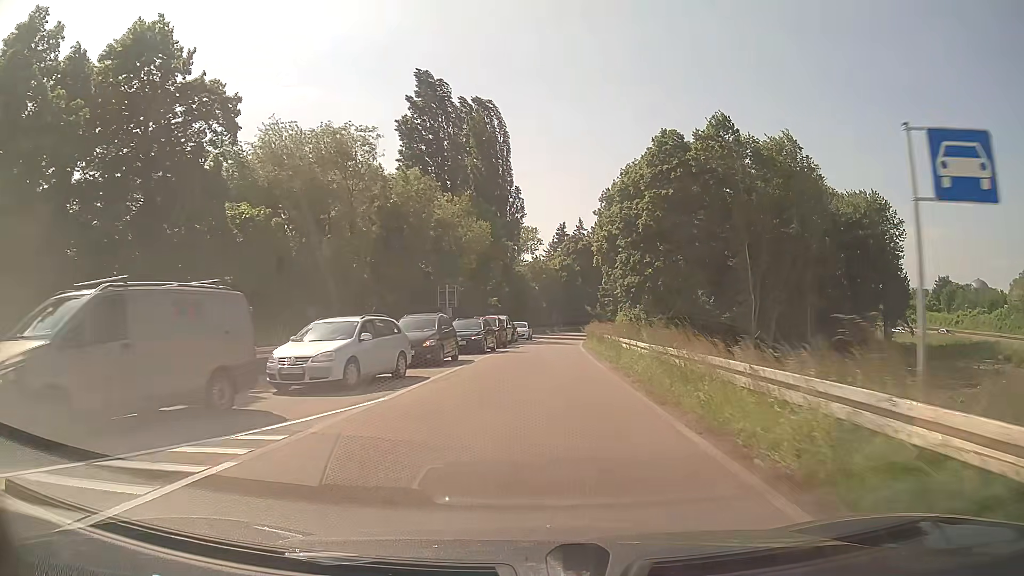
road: trunk_link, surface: asphalt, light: Day
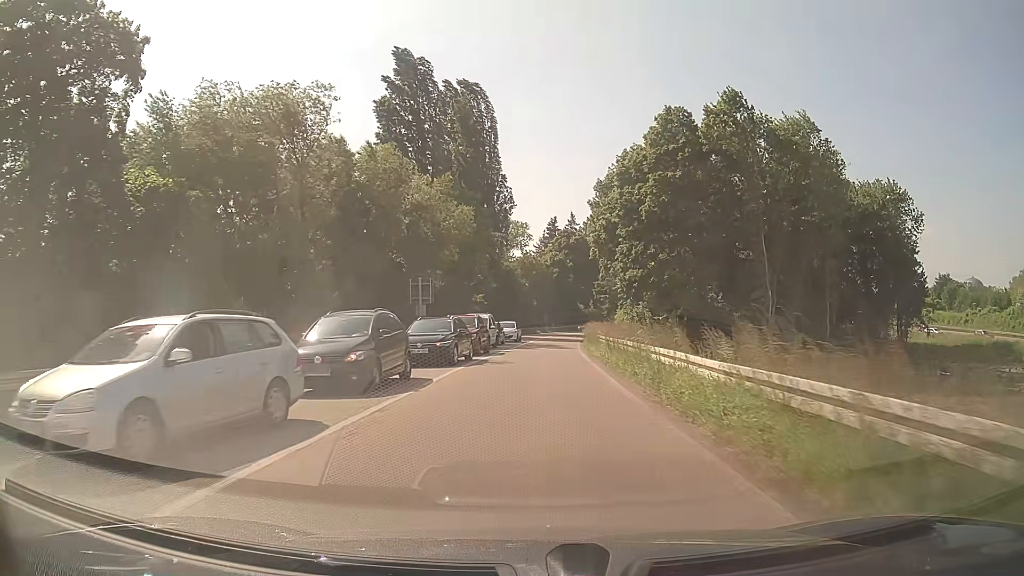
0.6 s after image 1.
(+0.1, +7.2) m; +1°
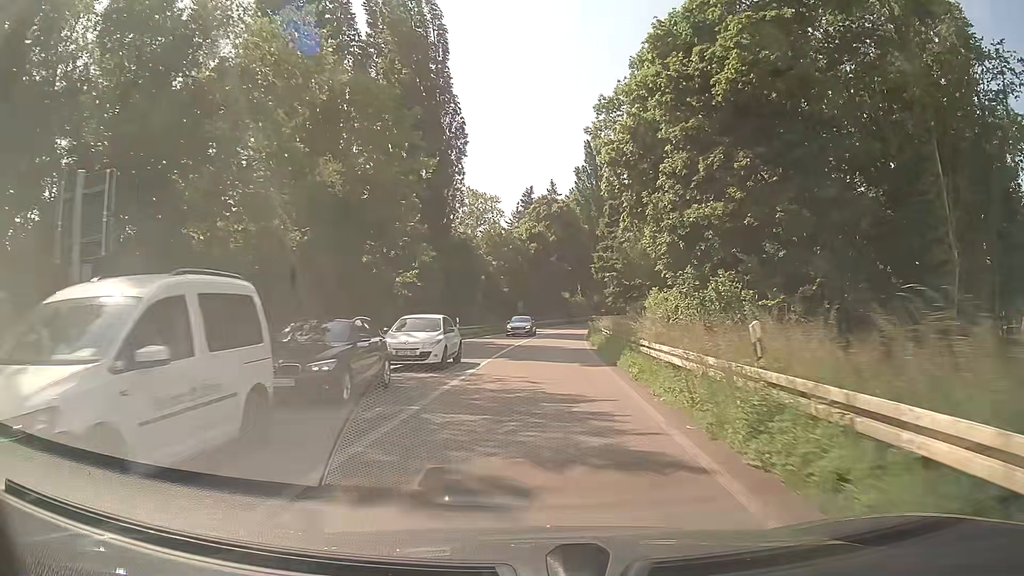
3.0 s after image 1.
(+0.6, +29.5) m; +2°
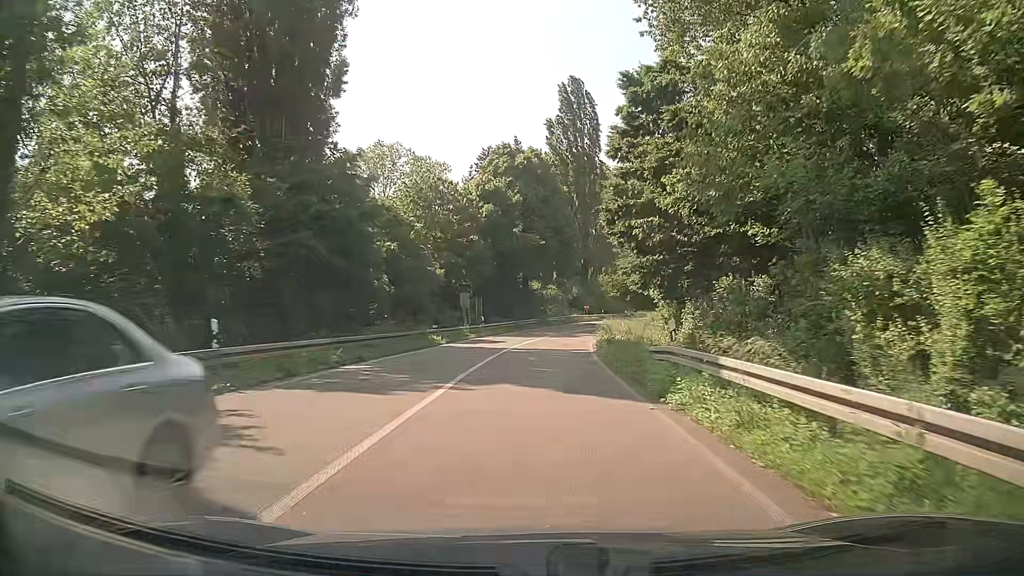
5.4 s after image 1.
(+0.8, +30.4) m; +3°
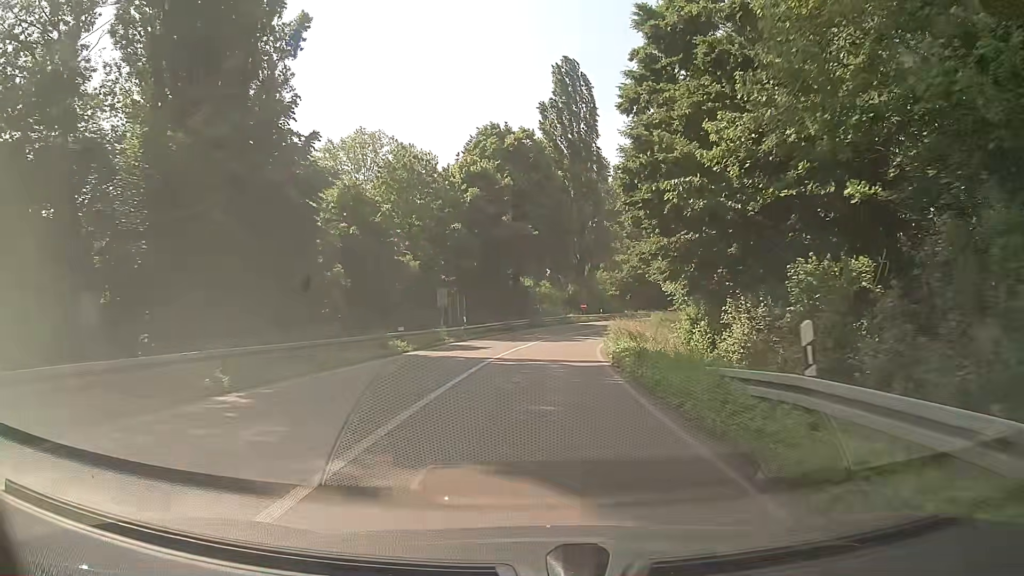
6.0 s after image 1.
(+0.1, +7.5) m; +1°
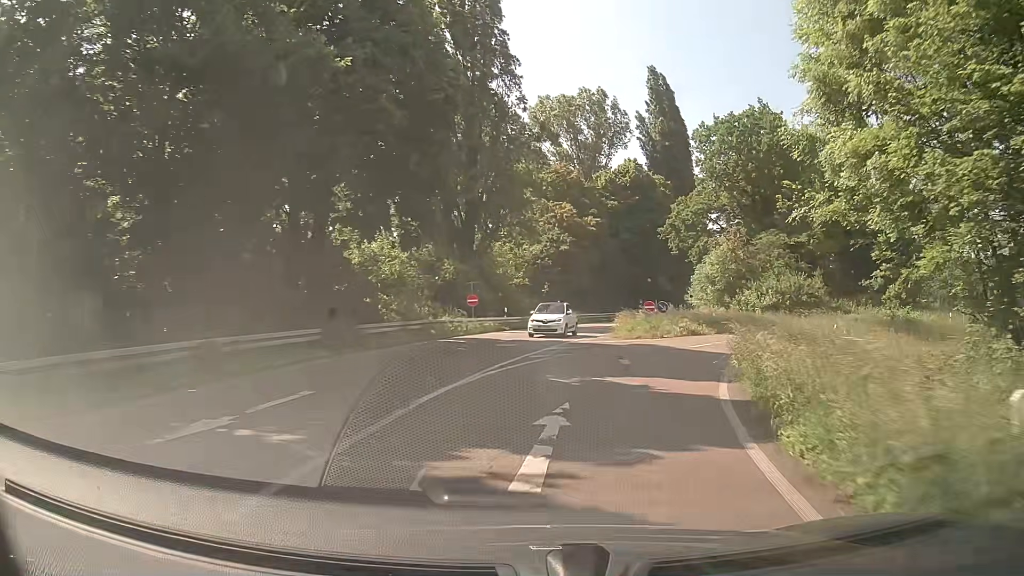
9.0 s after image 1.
(+2.2, +36.0) m; +10°
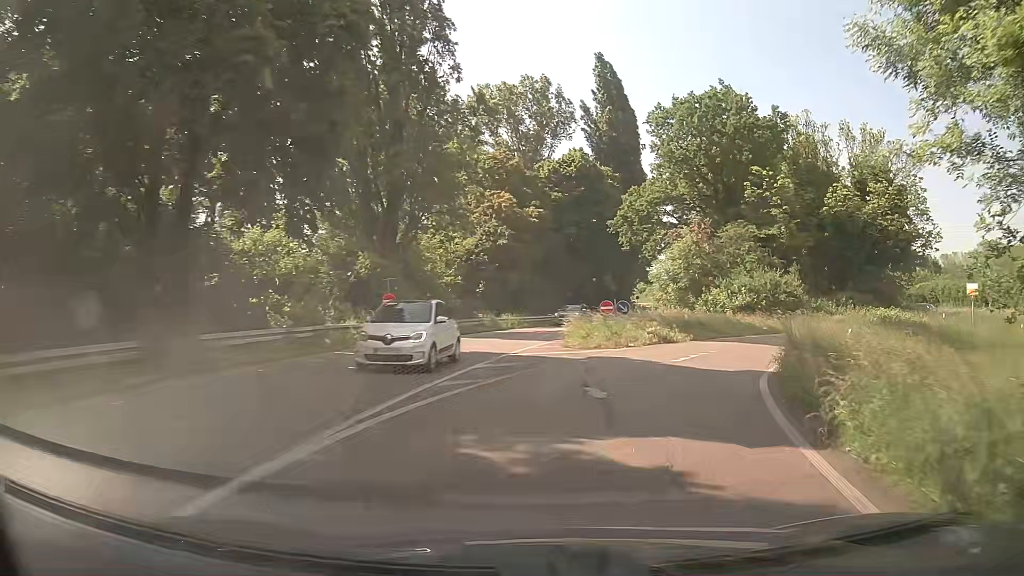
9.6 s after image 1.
(+0.3, +6.7) m; +5°
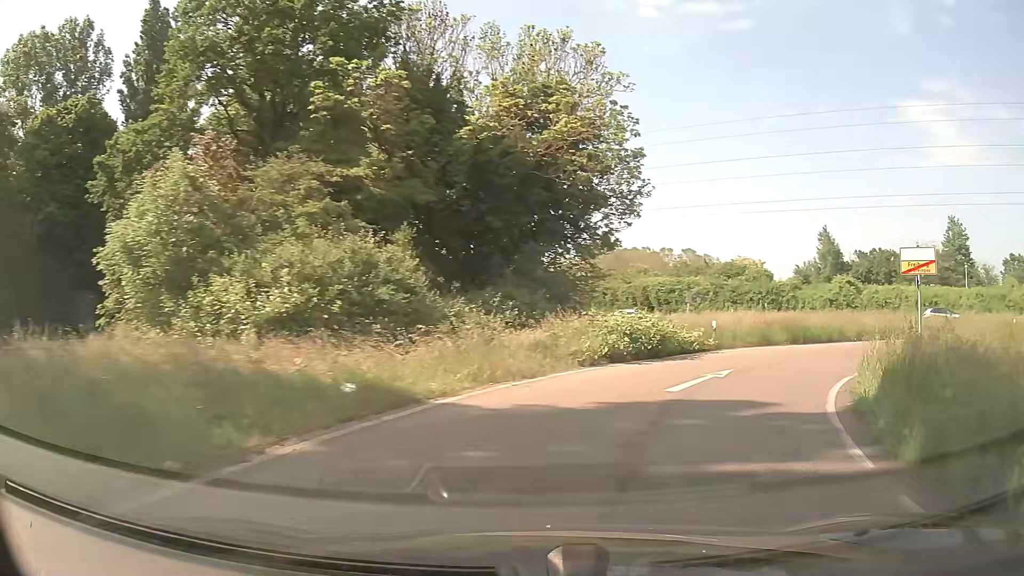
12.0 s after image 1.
(+7.3, +23.2) m; +38°
(+2, +10) (+7, +18) (+14, +25) (+24, +28) (+34, +28) (+43, +26) (+52, +21) (+60, +16) (+68, +10) (+76, +4) m
